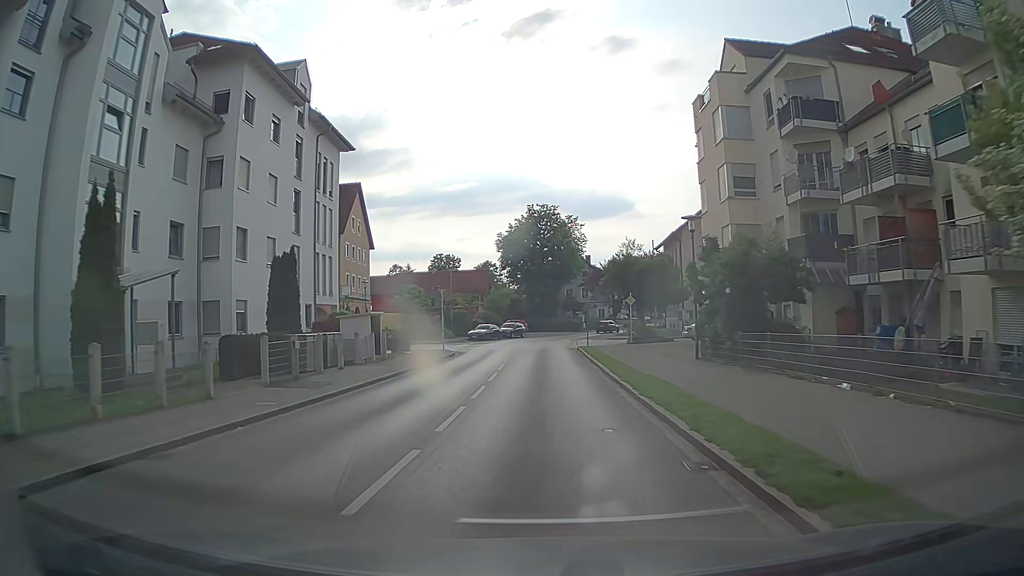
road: tertiary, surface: asphalt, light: Day
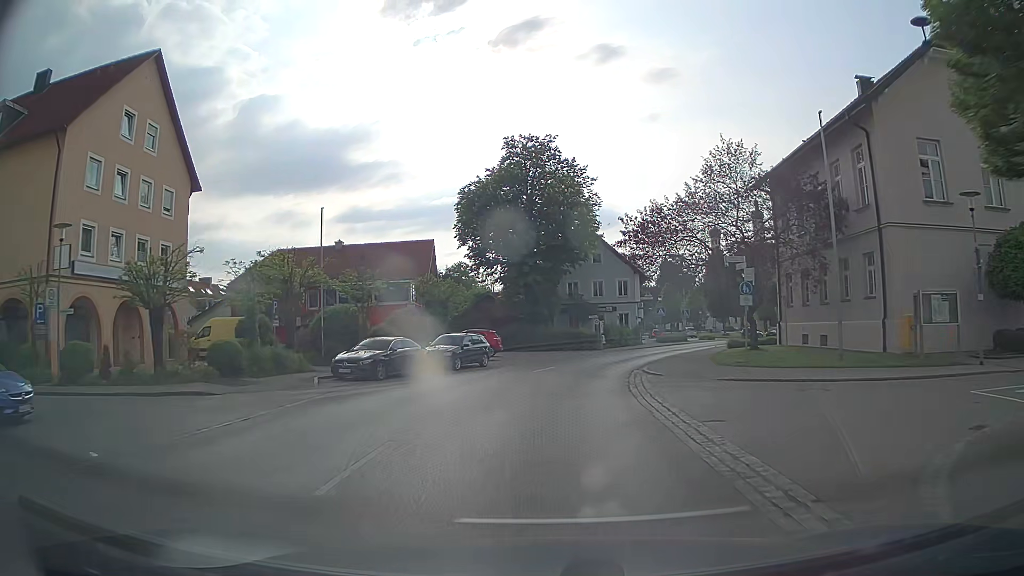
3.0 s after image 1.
(-0.1, +38.0) m; +1°
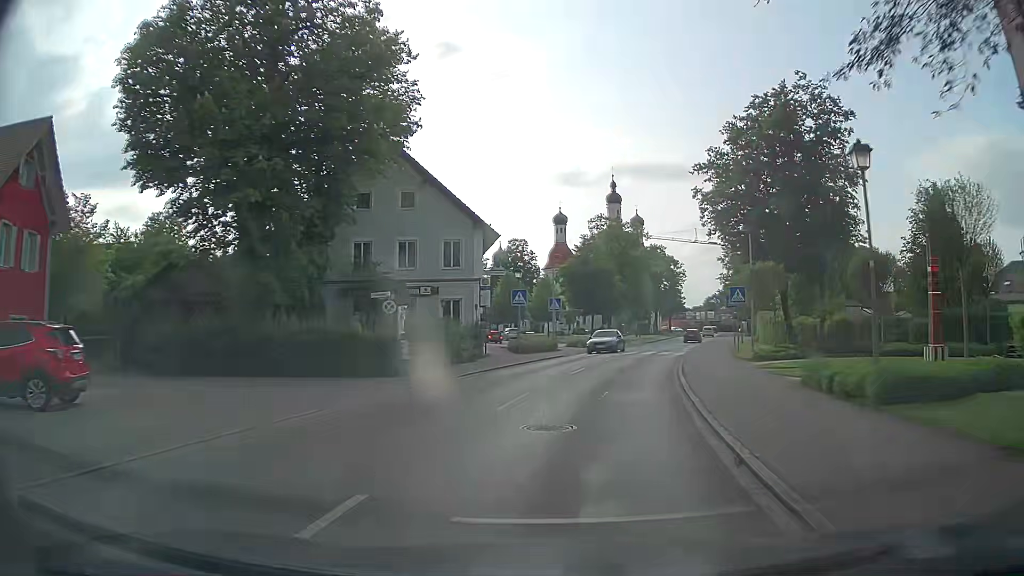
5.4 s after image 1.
(+2.6, +29.3) m; +14°
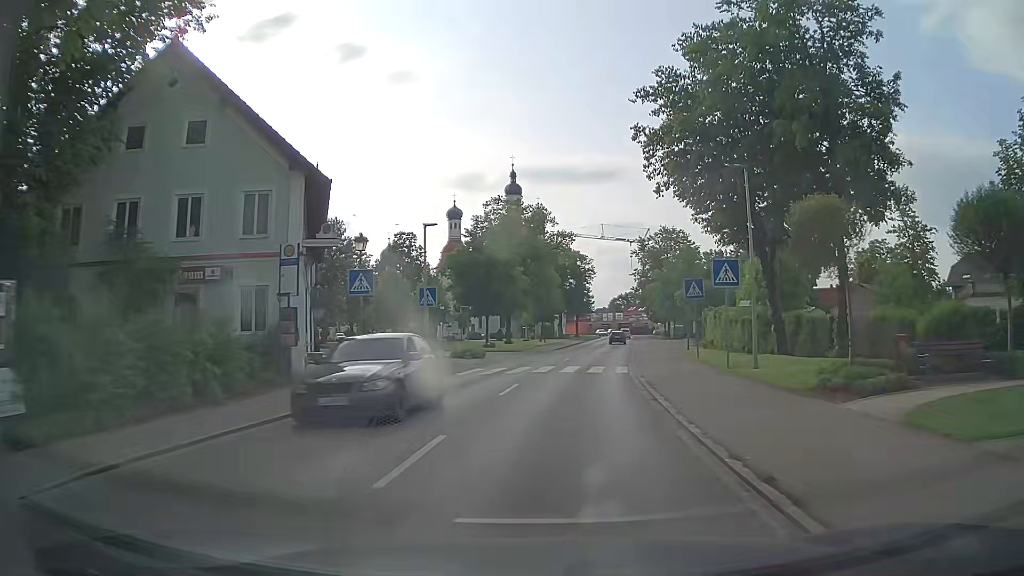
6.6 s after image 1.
(+1.2, +14.3) m; +9°
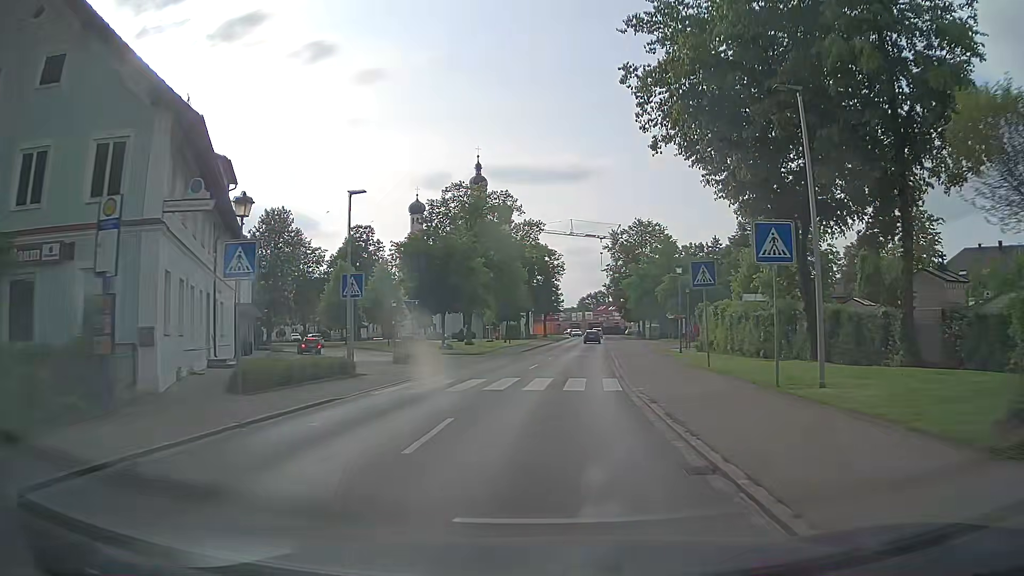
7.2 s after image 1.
(+0.2, +7.2) m; +3°
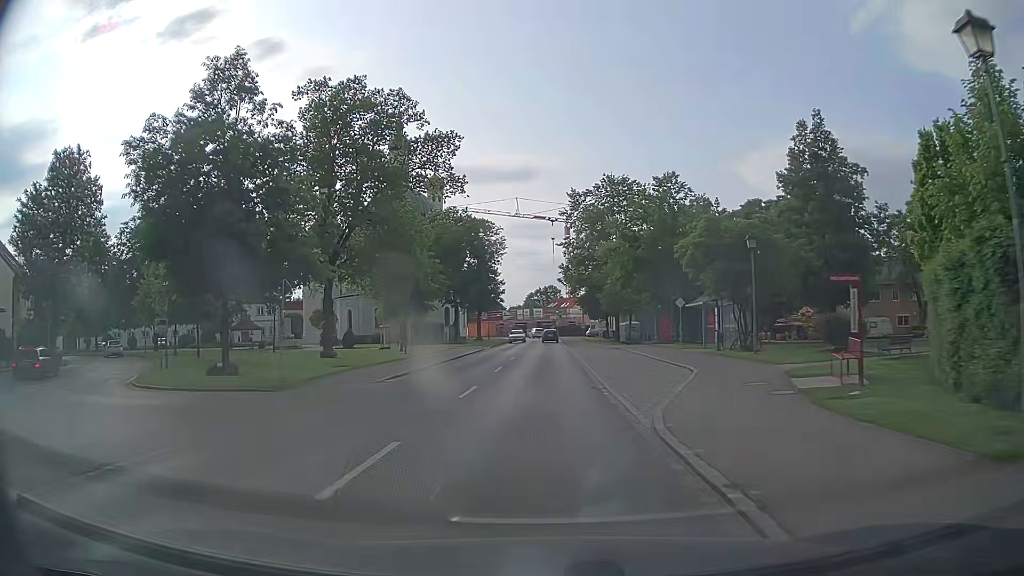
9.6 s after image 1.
(+1.7, +29.0) m; +4°
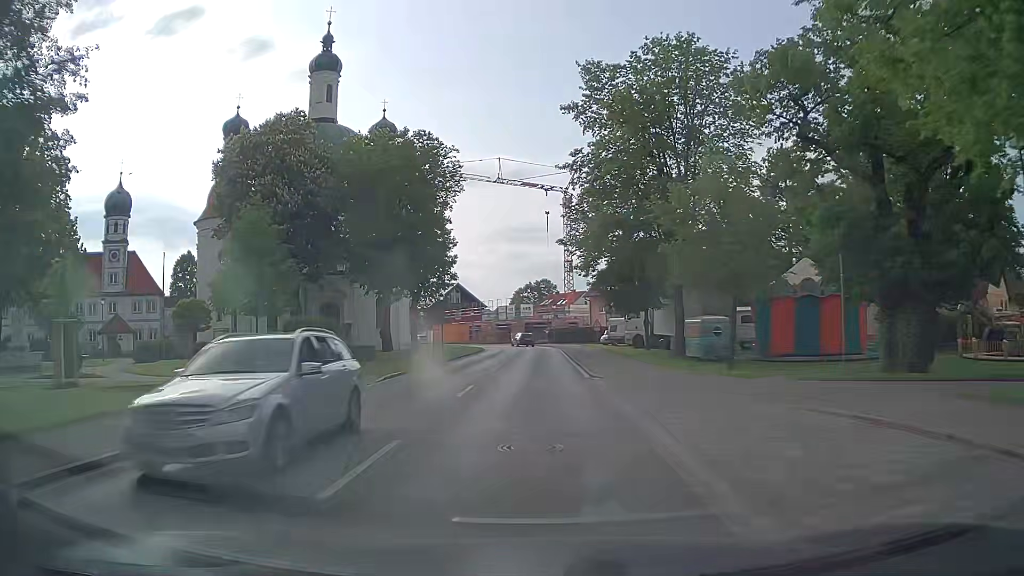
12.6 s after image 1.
(+0.5, +35.9) m; +1°
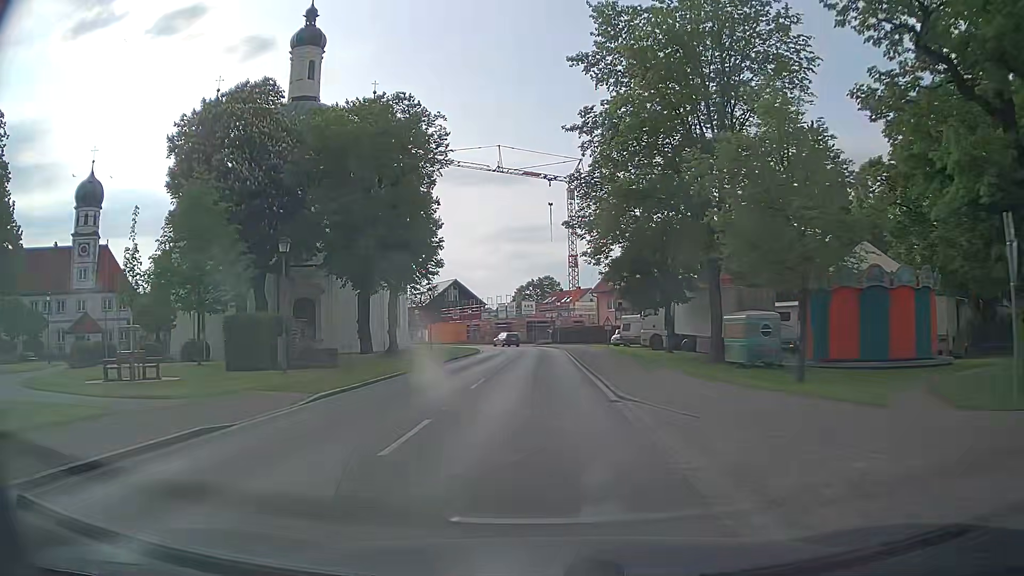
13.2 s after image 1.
(0.0, +7.0) m; -1°
(0, +10) (0, +20) (0, +30) (0, +40) (+1, +50) (0, +60) (-3, +70) (-8, +78) (-13, +87) (-20, +94) m
